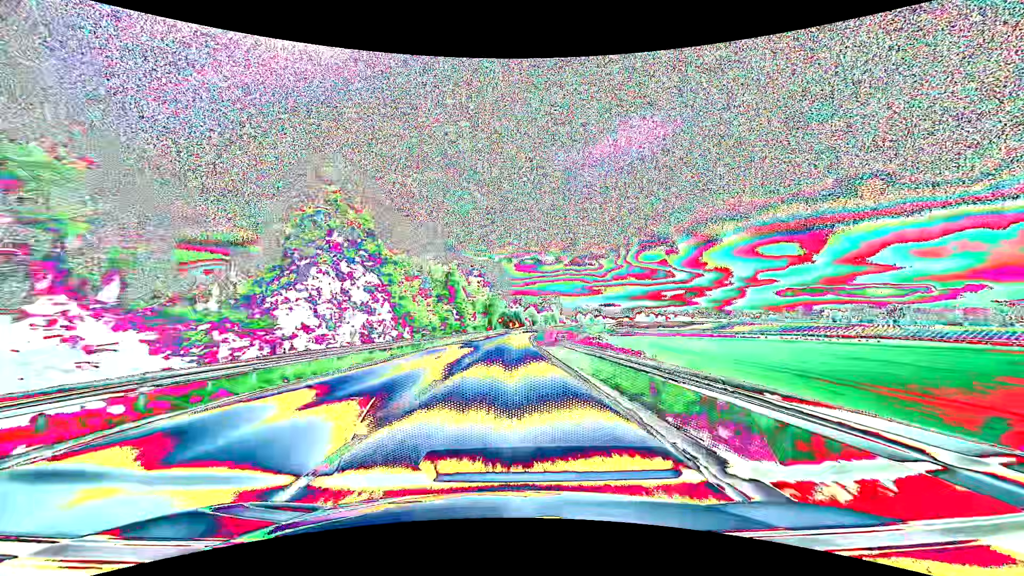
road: primary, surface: asphalt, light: Day
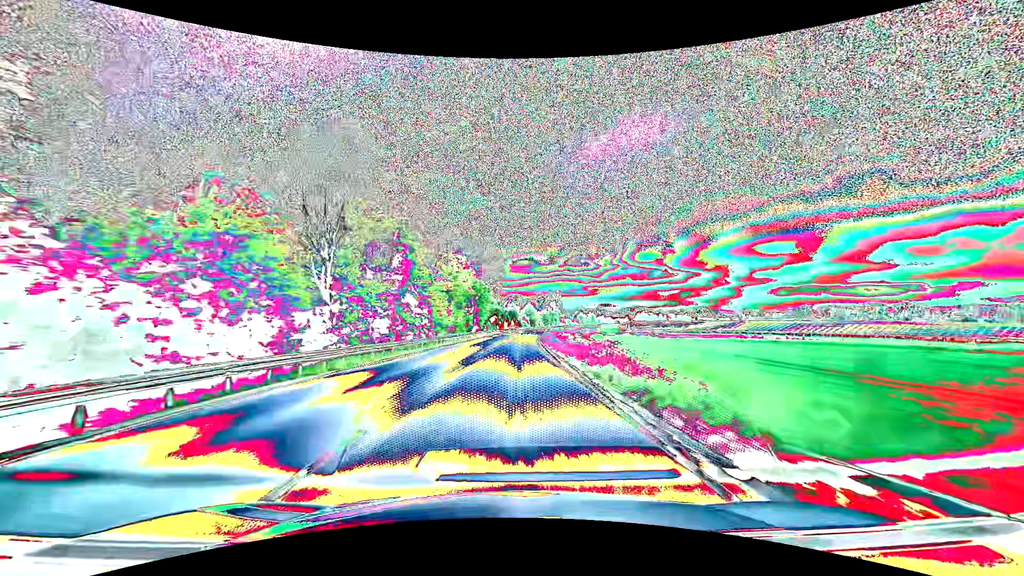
(+0.1, +29.6) m; +1°
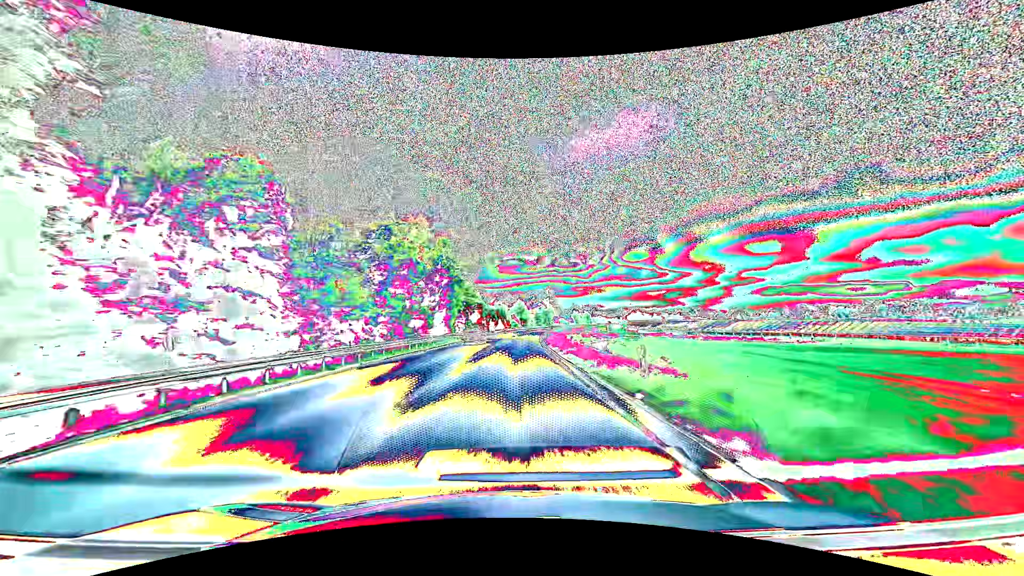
(+0.3, +30.2) m; +1°
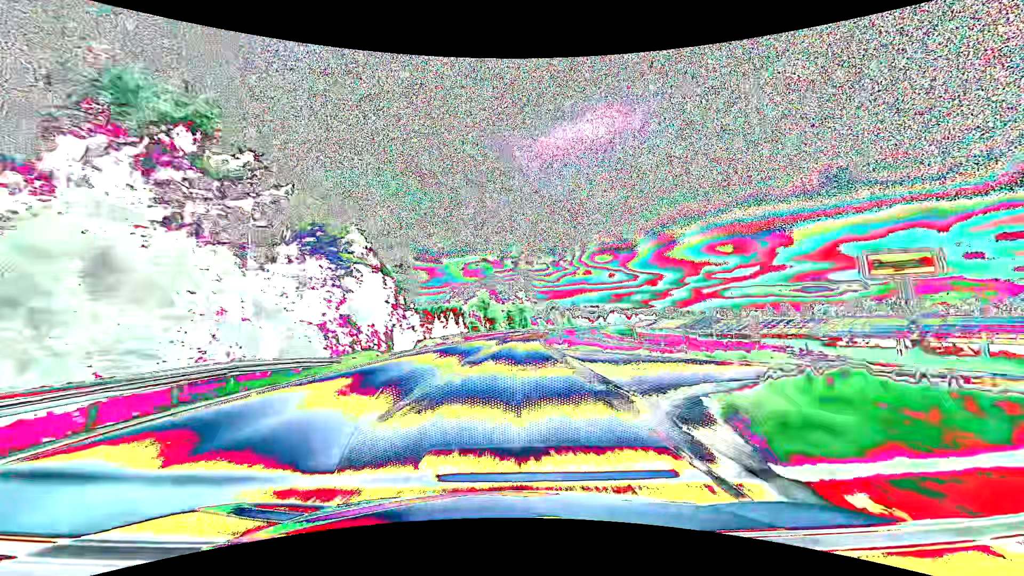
(+1.8, +61.4) m; +4°
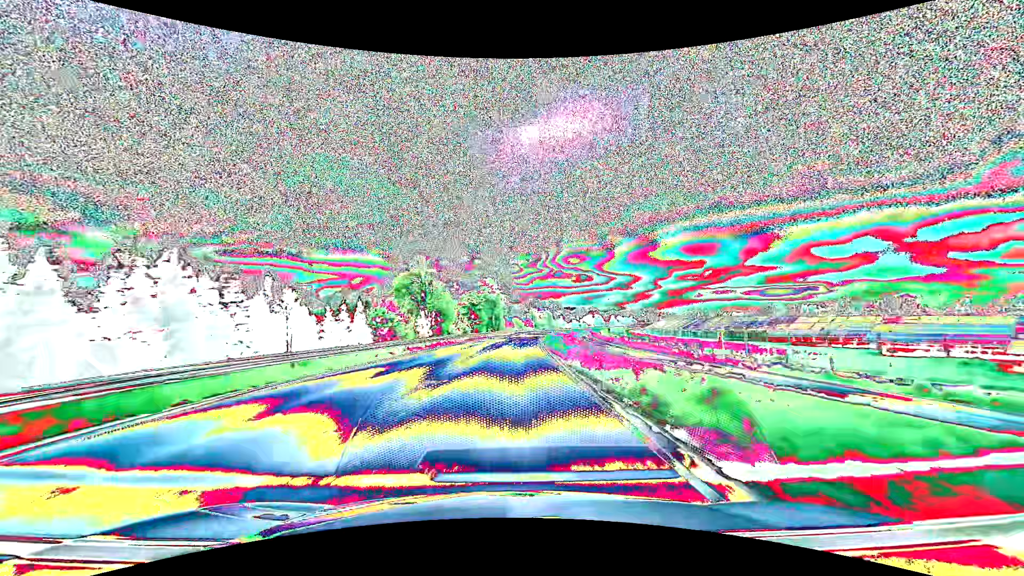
(+1.5, +46.6) m; +4°
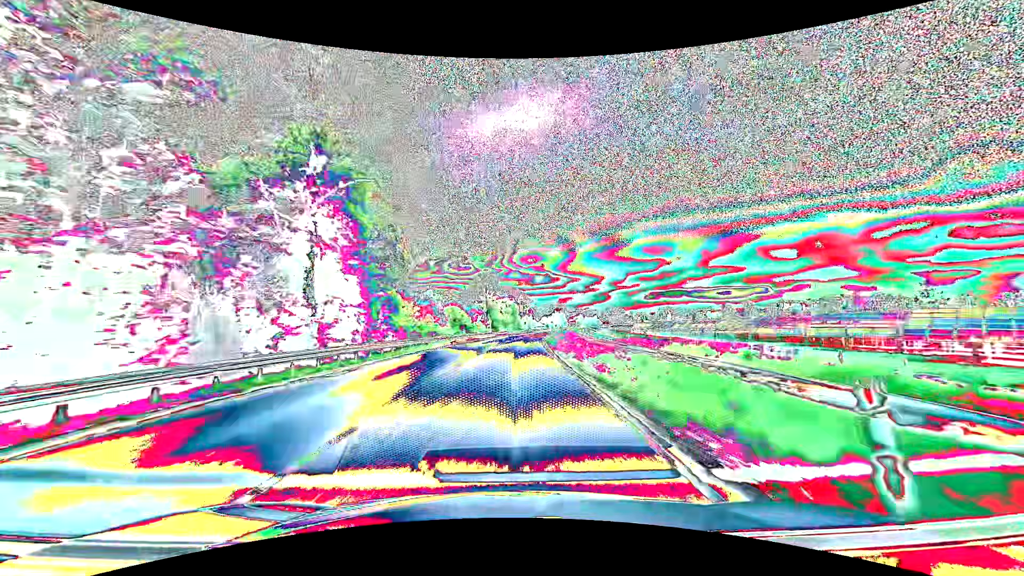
(+3.5, +78.2) m; +5°
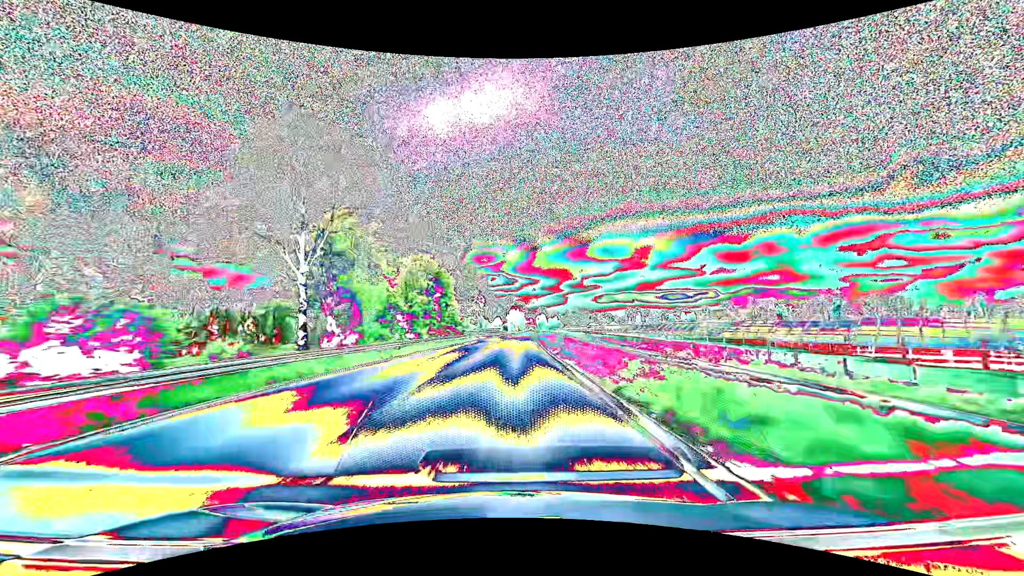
(+3.9, +78.7) m; +6°
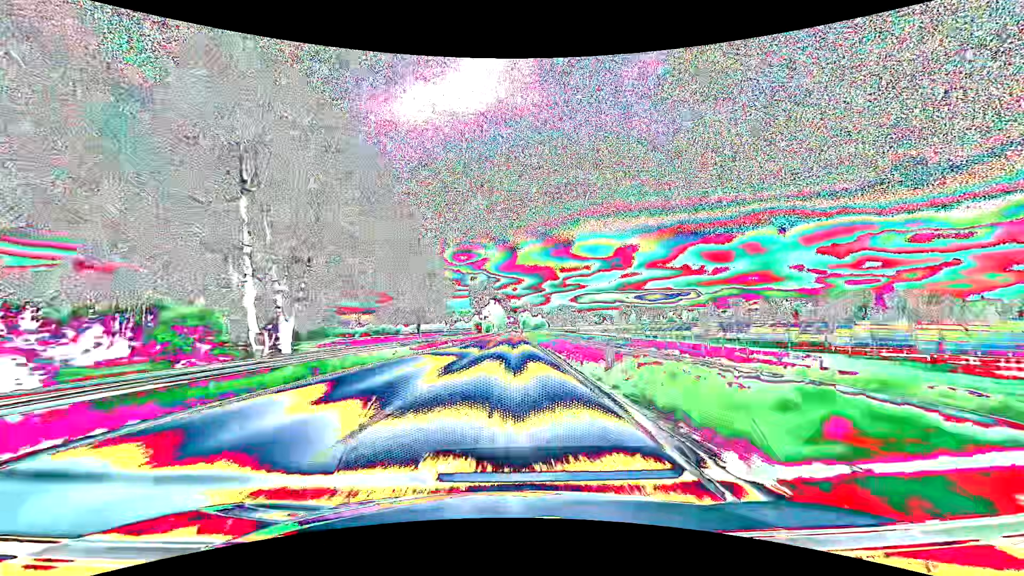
(+1.4, +63.2) m; +2°
(0, +10) (0, +20) (0, +30) (0, +40) (0, +50) (0, +60) (+1, +70) (+1, +80) (+1, +90) (+1, +100) m
